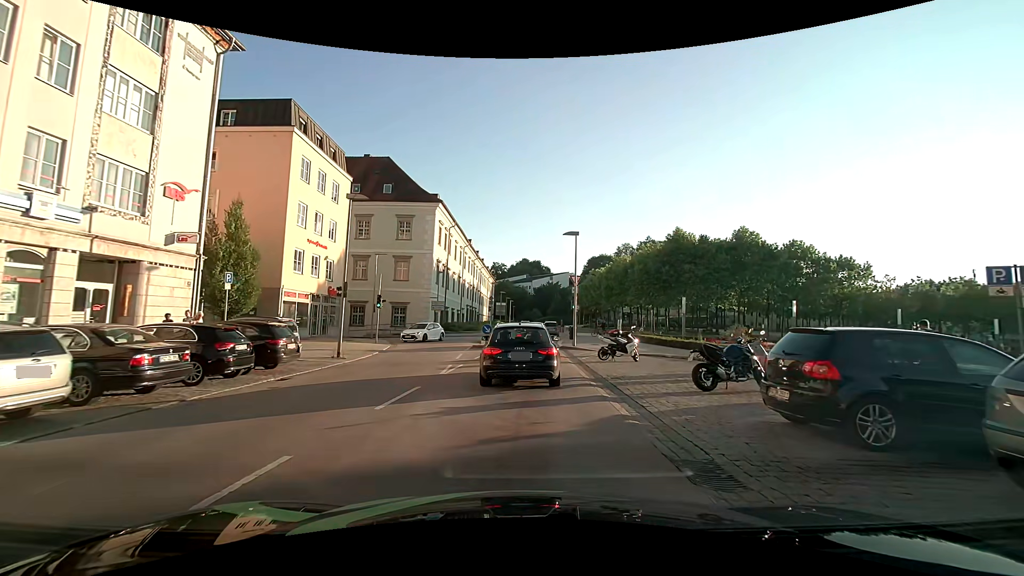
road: tertiary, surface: asphalt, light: Day
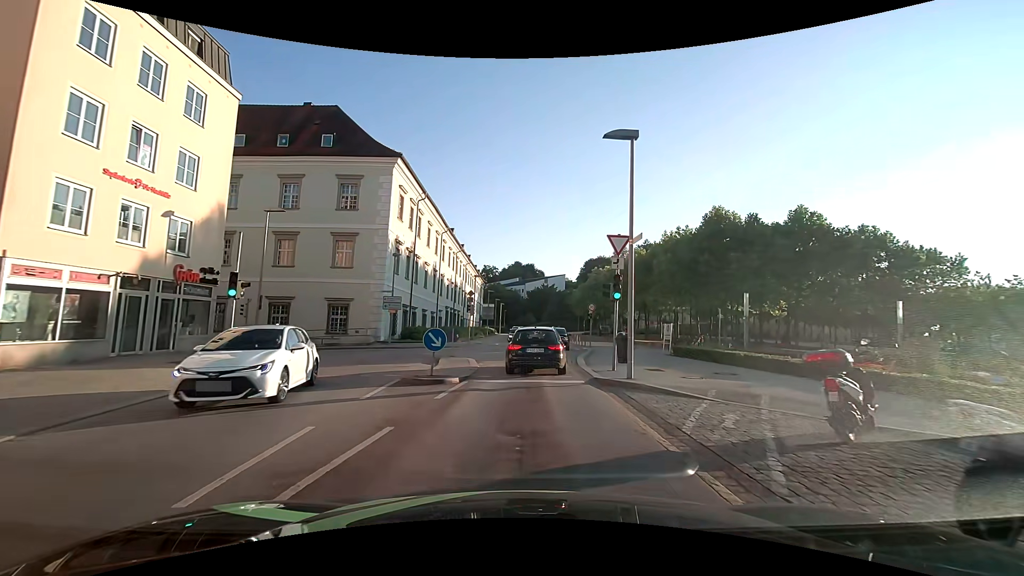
(+0.1, +16.2) m; +1°
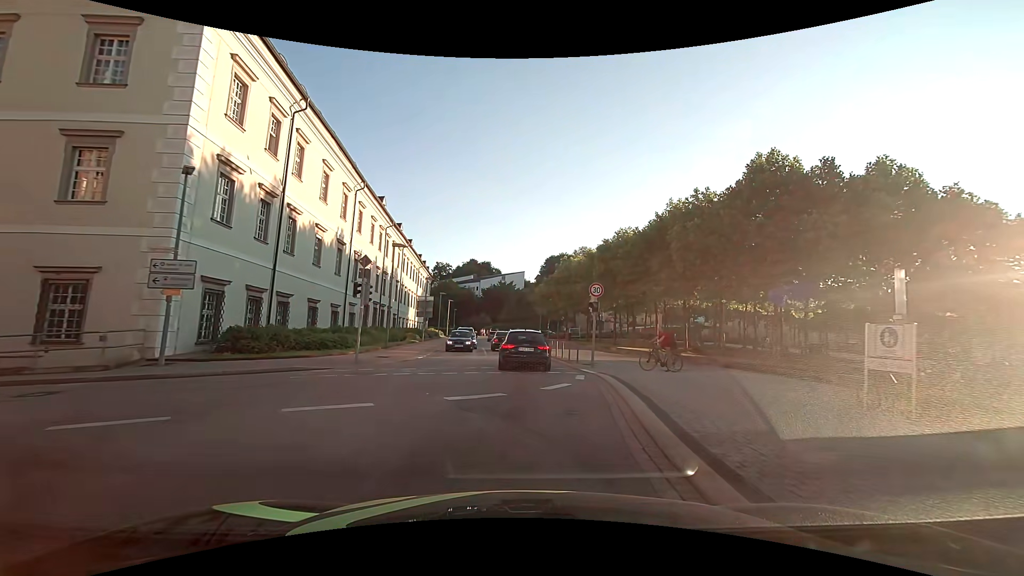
(+0.6, +19.2) m; +5°
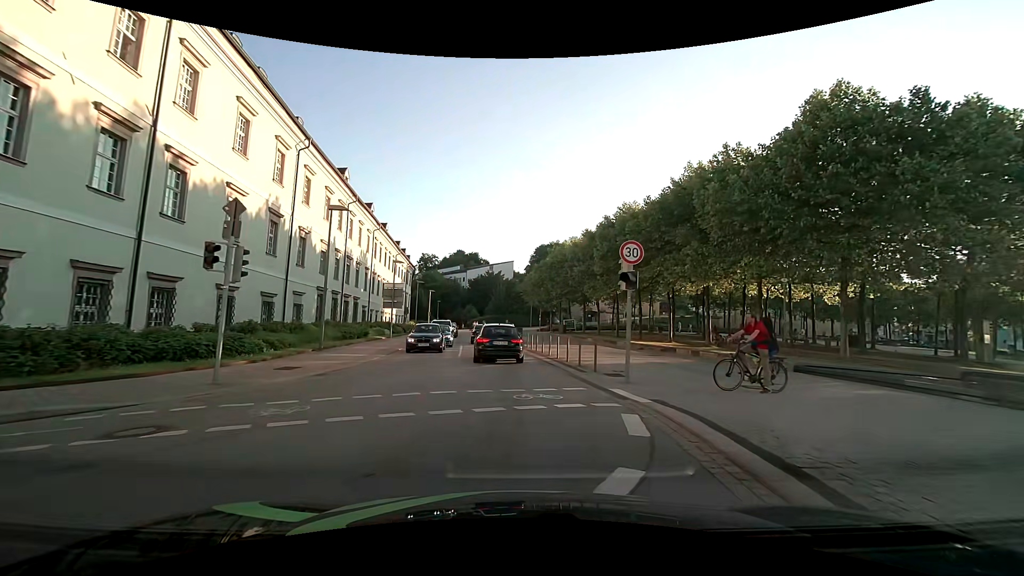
(+0.2, +8.6) m; +2°
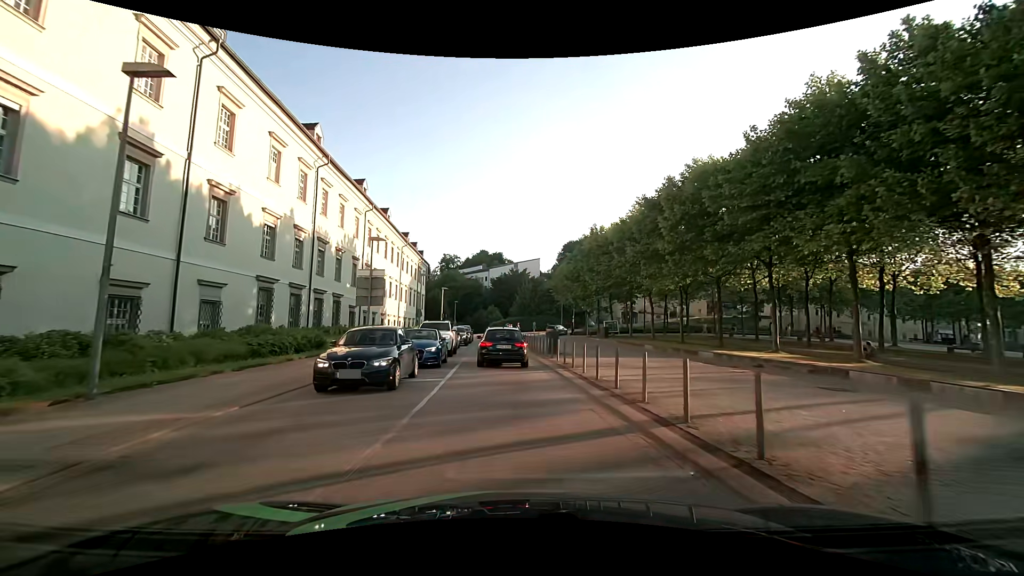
(-0.3, +13.5) m; -3°
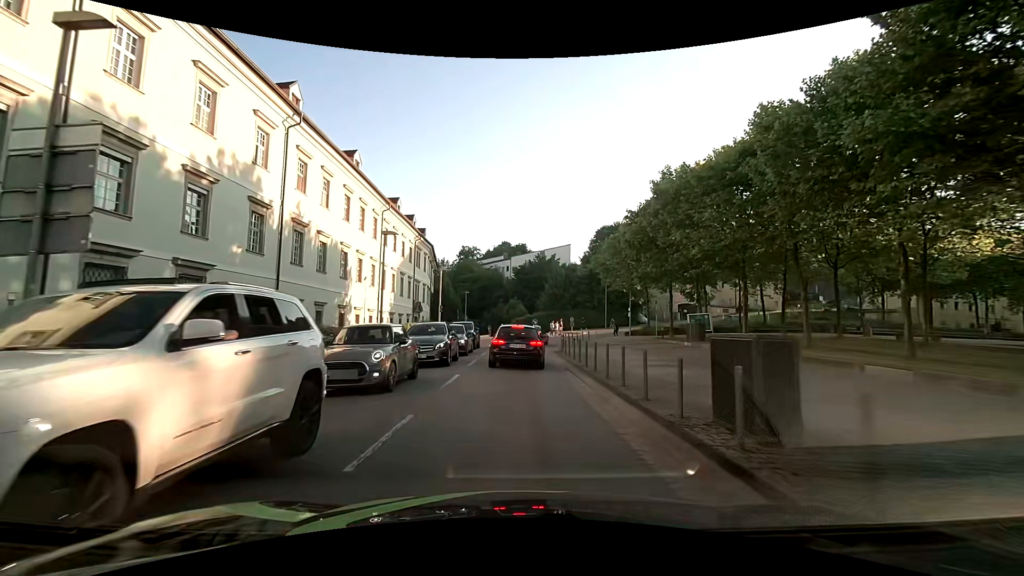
(-0.6, +21.7) m; -3°
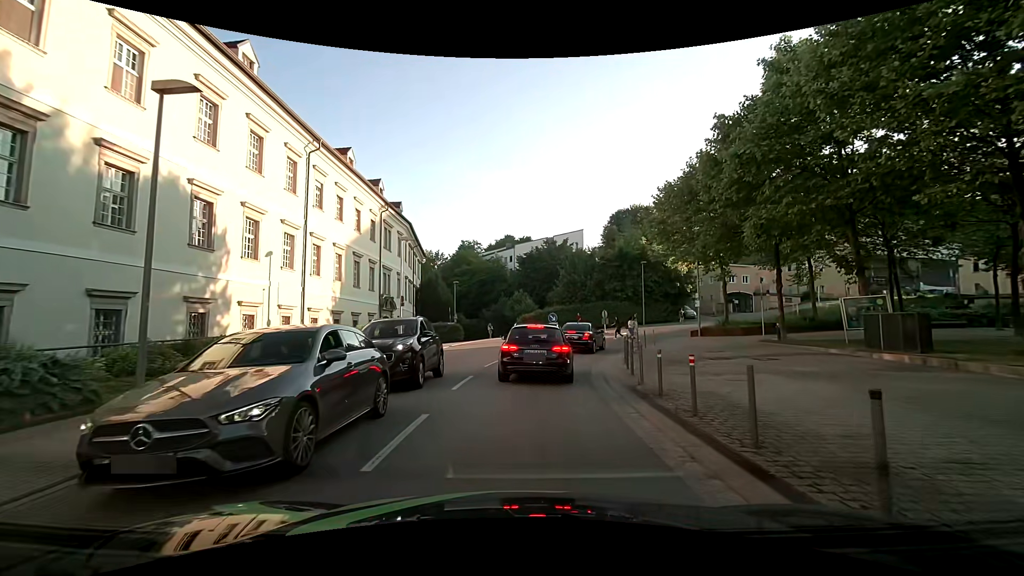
(0.0, +17.7) m; -1°
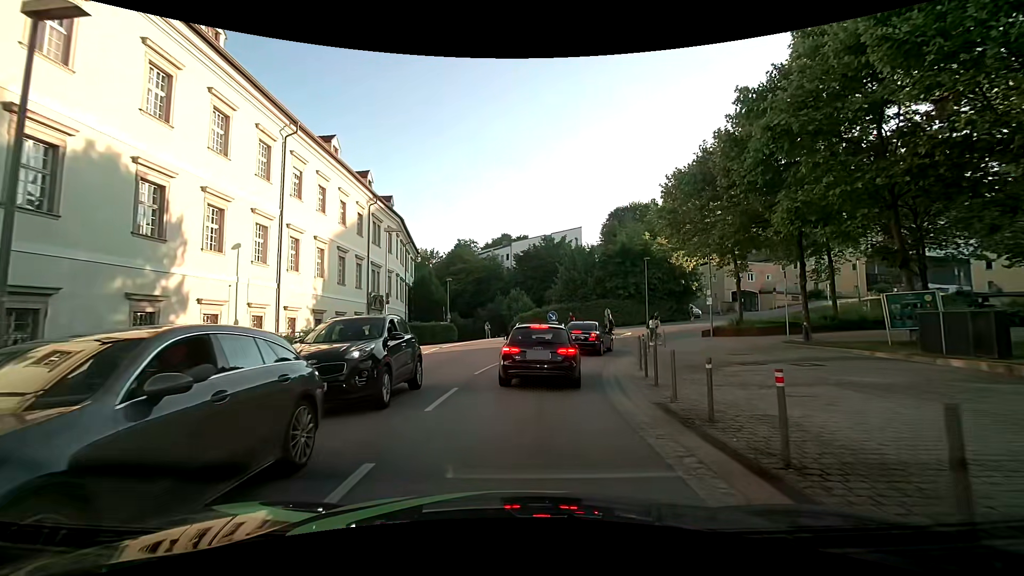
(0.0, +2.6) m; 0°
